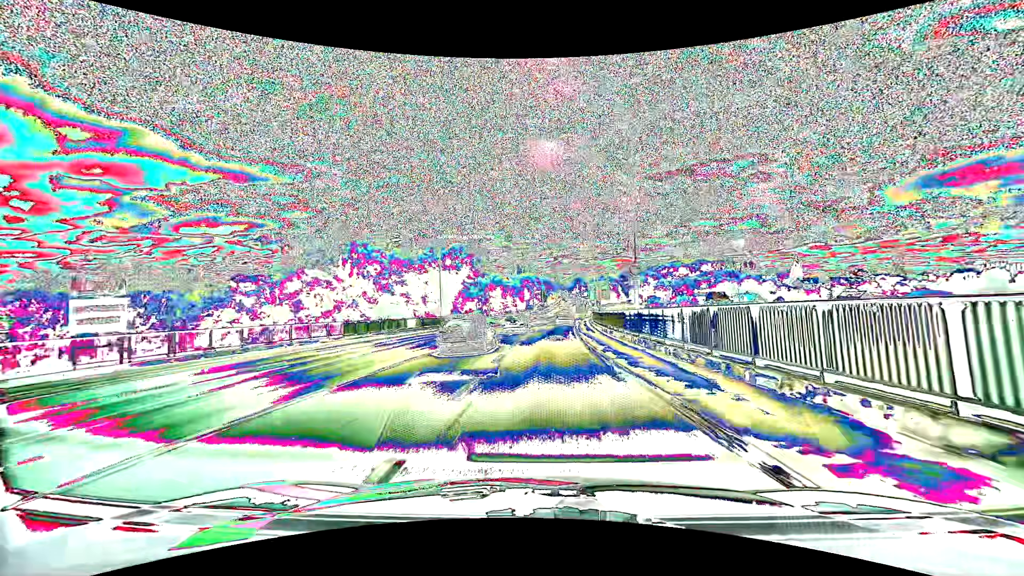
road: primary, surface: asphalt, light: Day
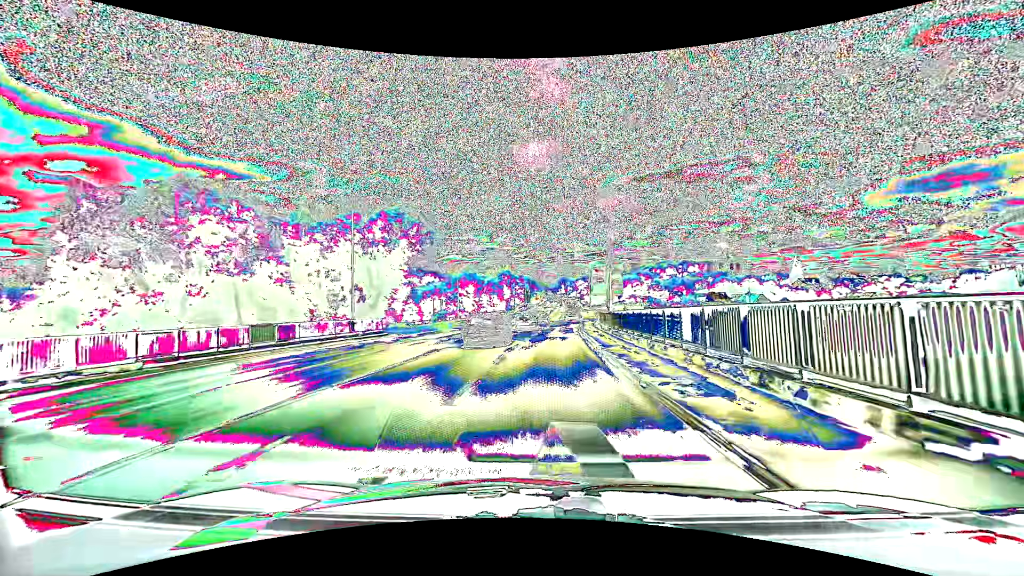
(+0.4, +24.4) m; +2°
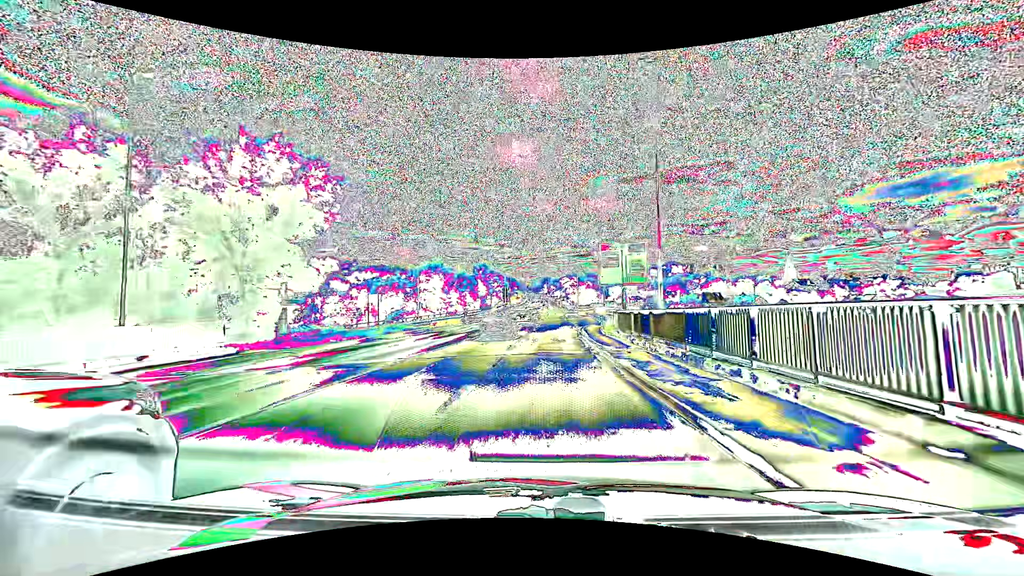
(+0.2, +18.8) m; +2°
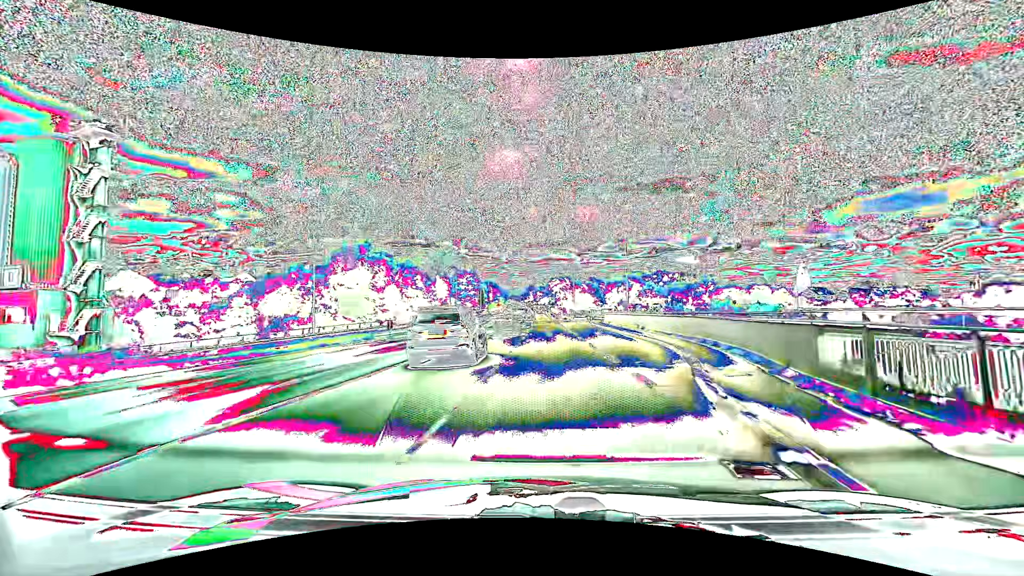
(+0.6, +31.9) m; +1°
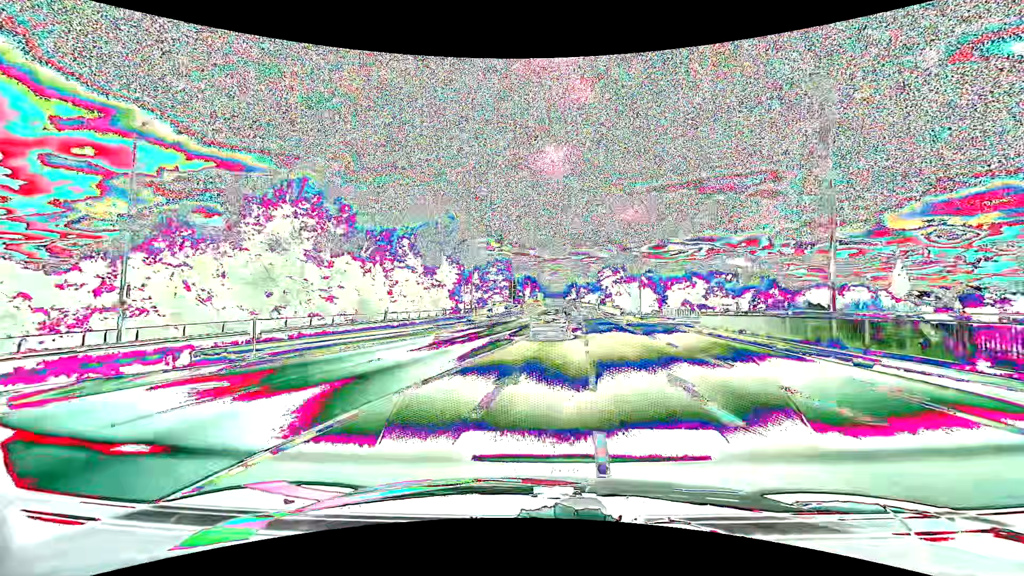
(-0.9, +25.7) m; -4°
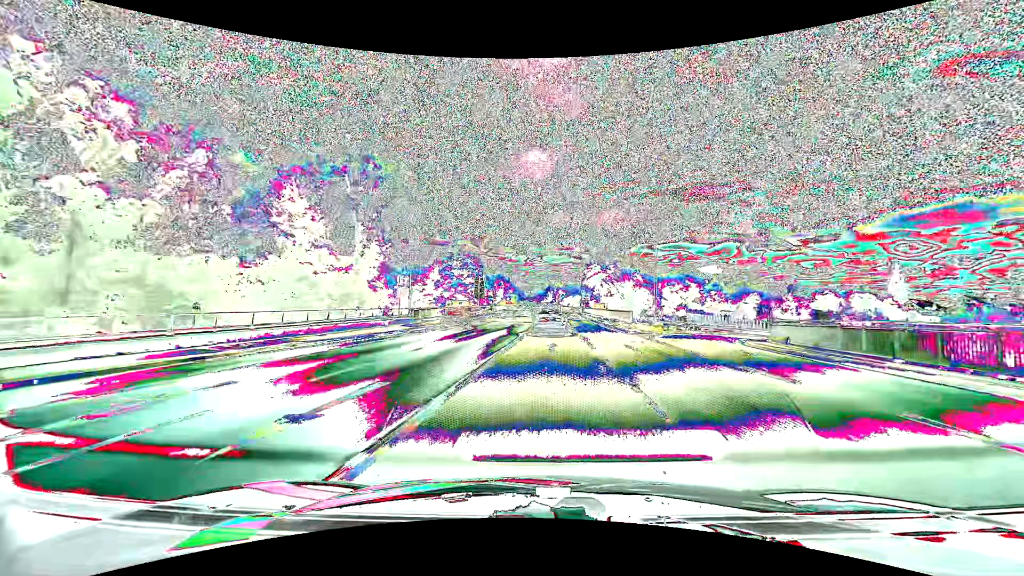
(+0.3, +20.3) m; +3°
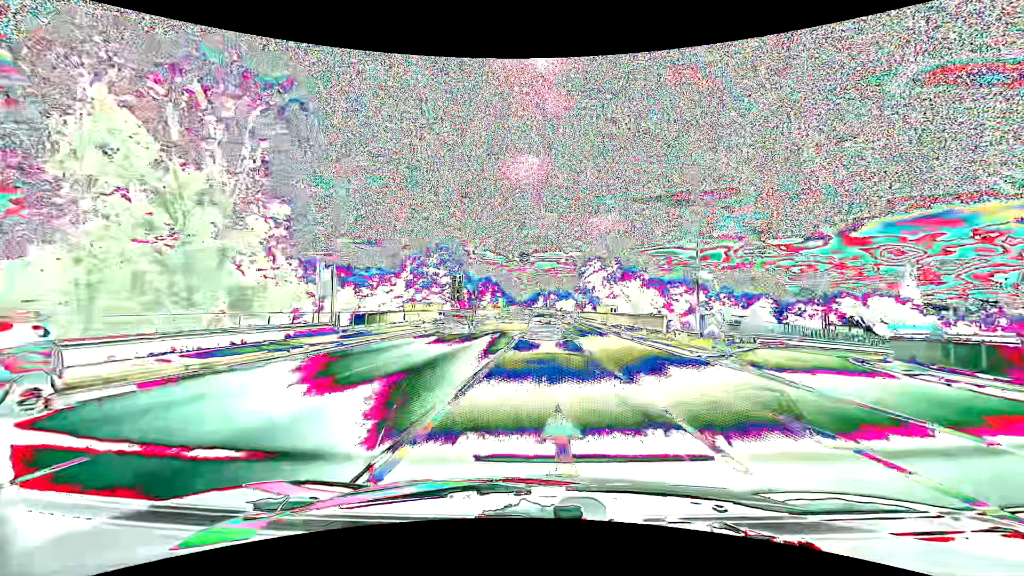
(+0.2, +14.1) m; +1°
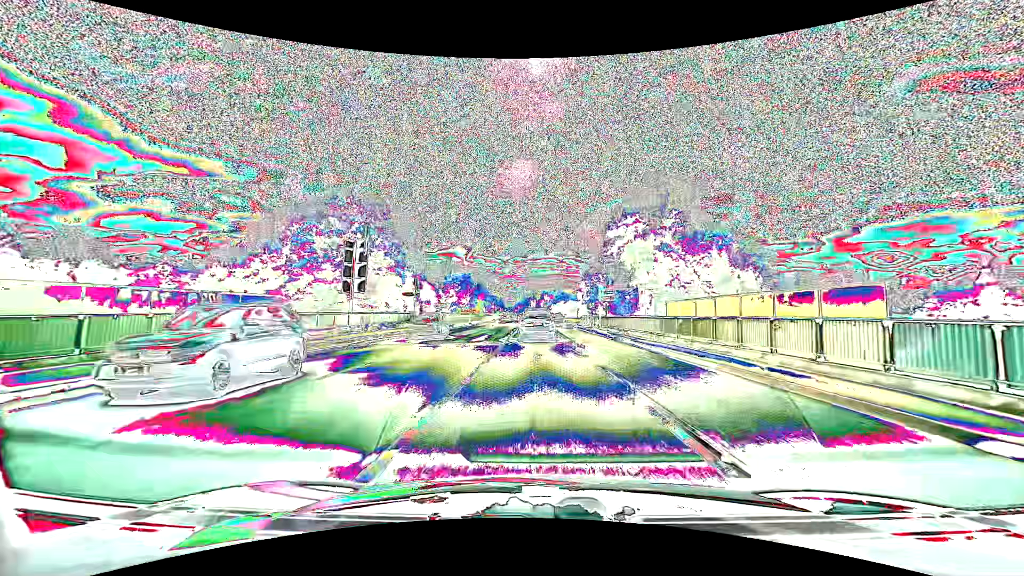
(+0.4, +36.8) m; +1°
(0, +10) (0, +20) (0, +30) (0, +40) (0, +50) (0, +60) (0, +70) (-1, +80) (-1, +90) (-1, +100) m
